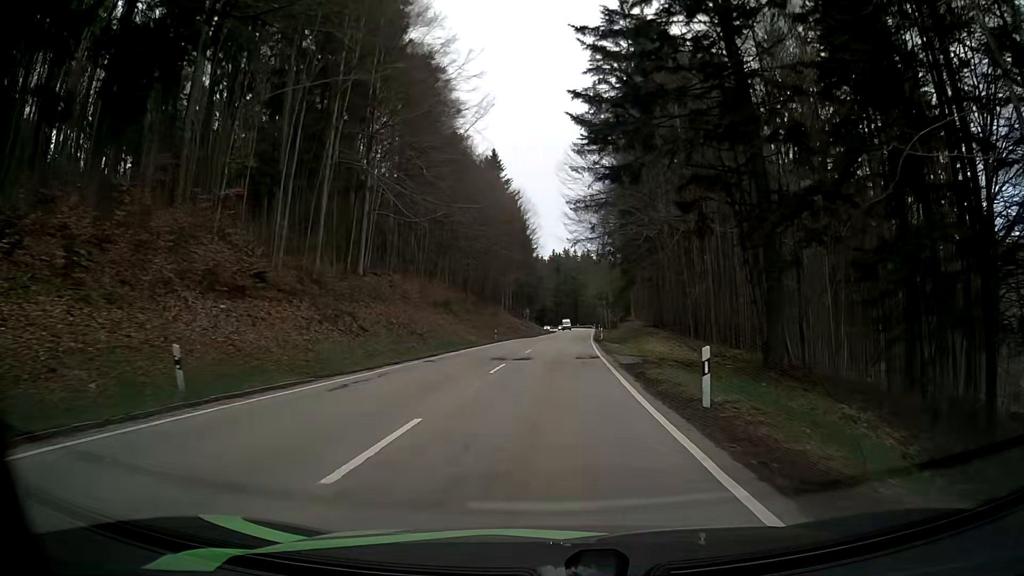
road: secondary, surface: asphalt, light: Day
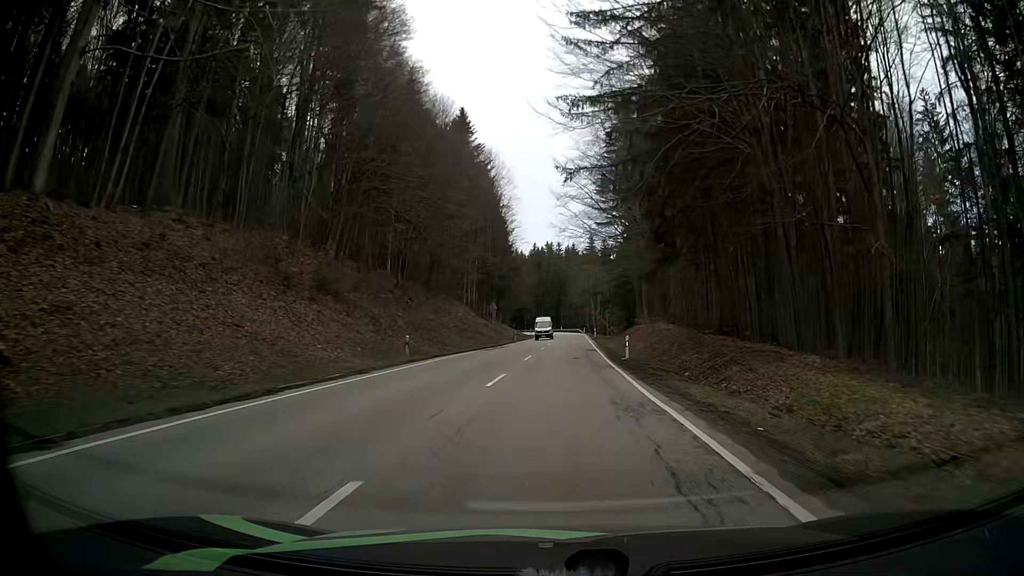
(+0.7, +31.3) m; +2°
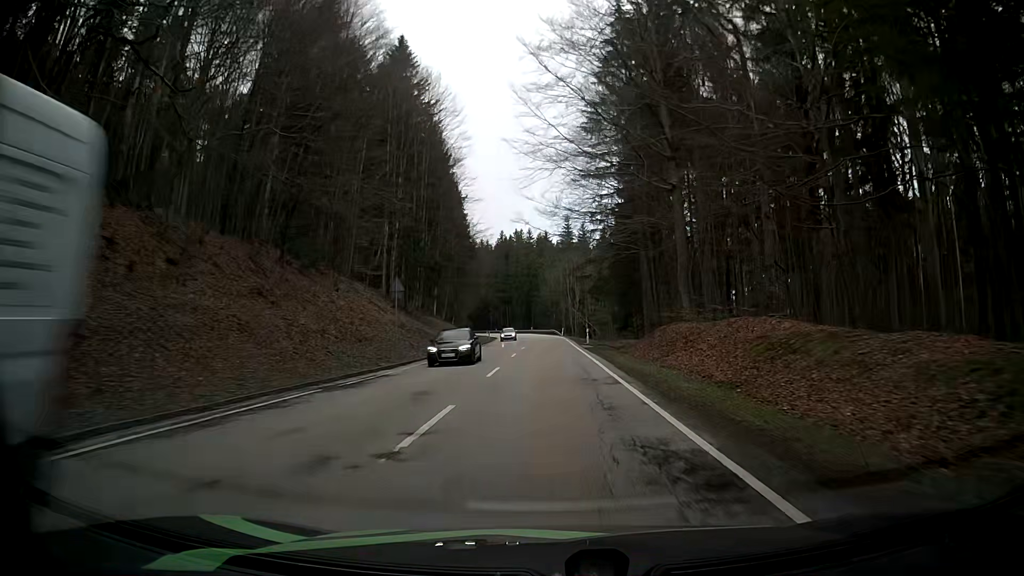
(+0.7, +33.1) m; +2°
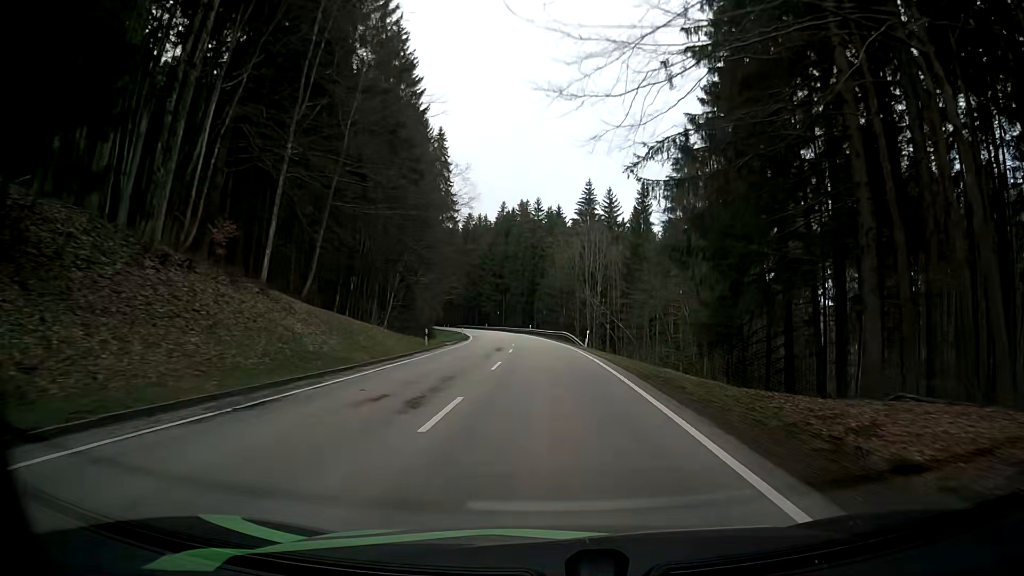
(0.0, +46.7) m; 0°
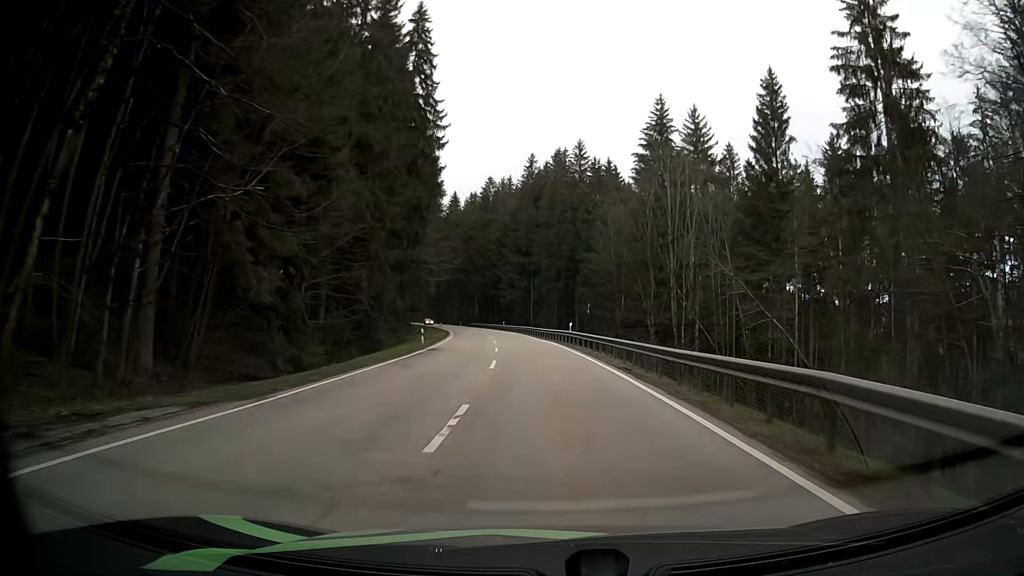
(-1.3, +49.2) m; -4°
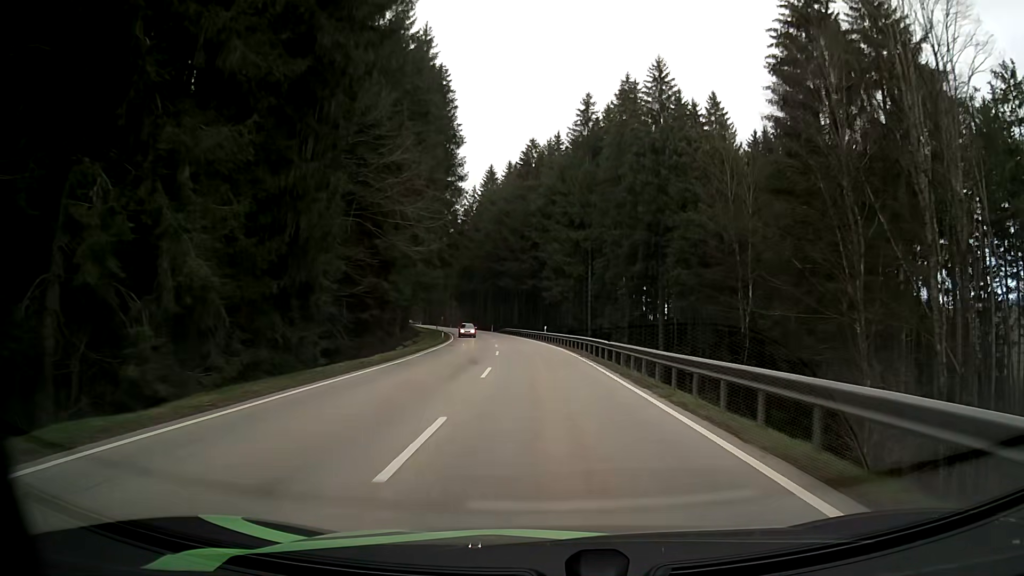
(-1.0, +37.8) m; -4°
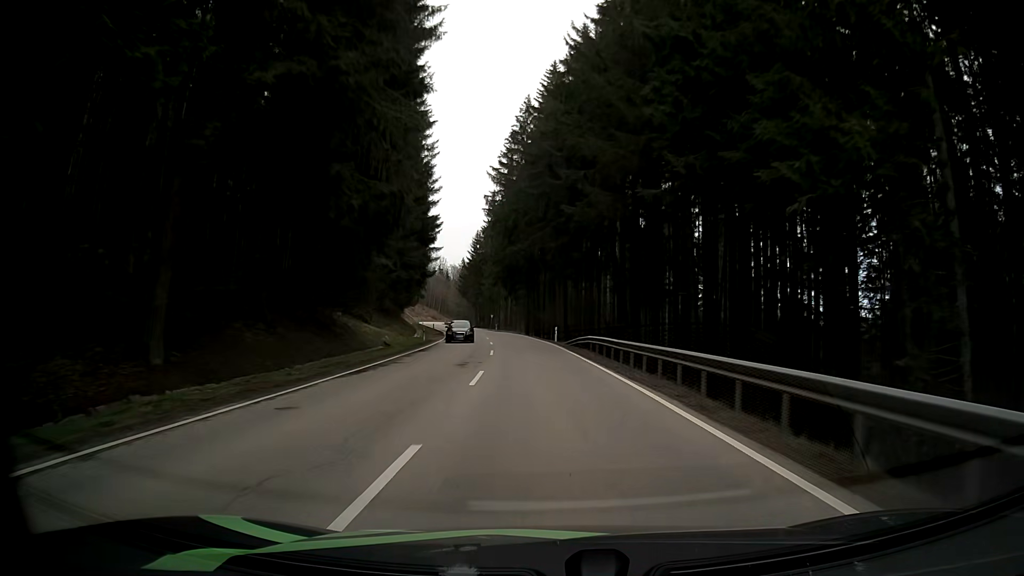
(-3.9, +62.9) m; -7°
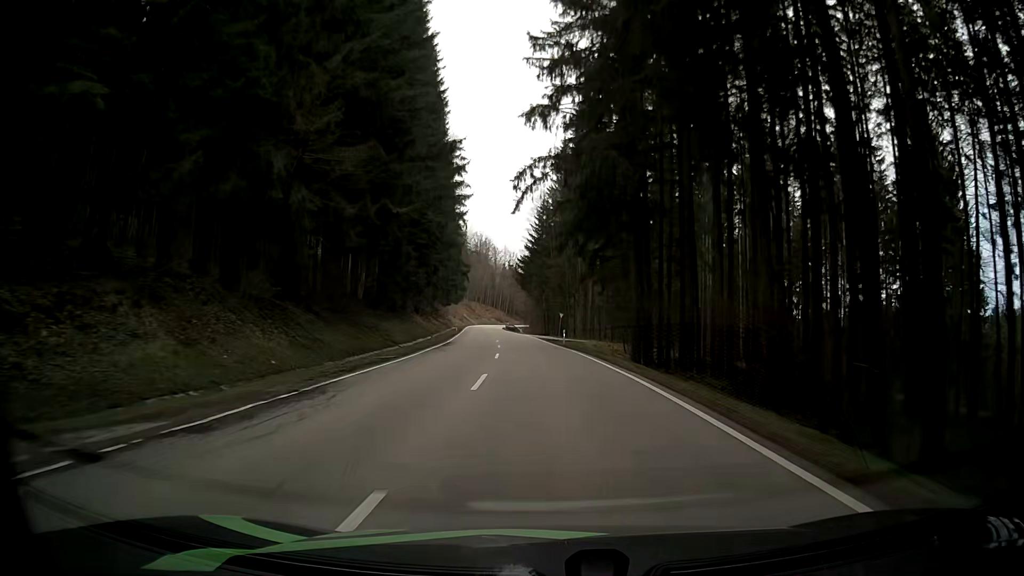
(-2.7, +50.4) m; -6°
(0, +10) (0, +20) (-1, +30) (-2, +40) (-3, +50) (-4, +60) (-5, +70) (-6, +80) (-7, +90) (-8, +100) m
